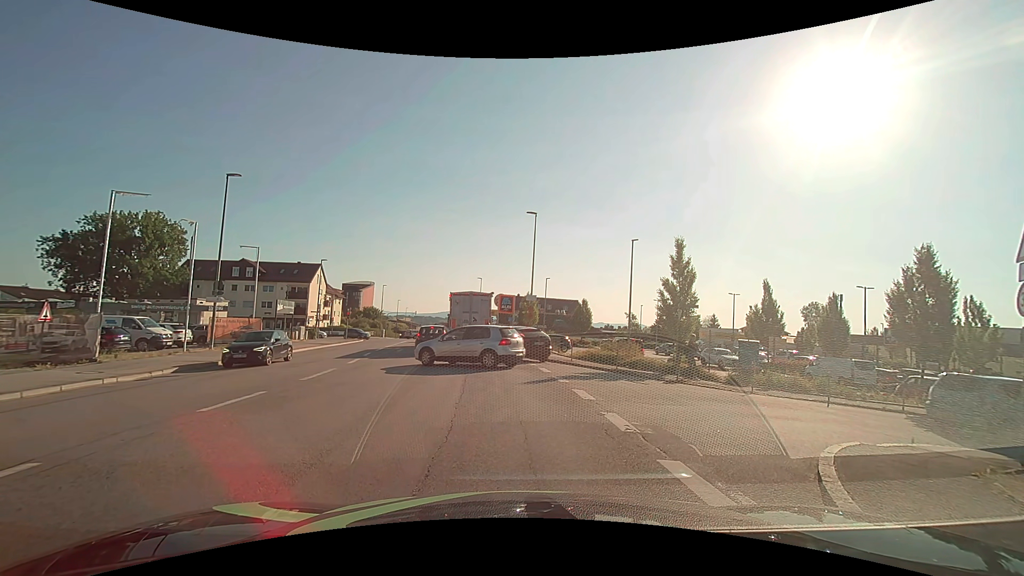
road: tertiary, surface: asphalt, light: Day
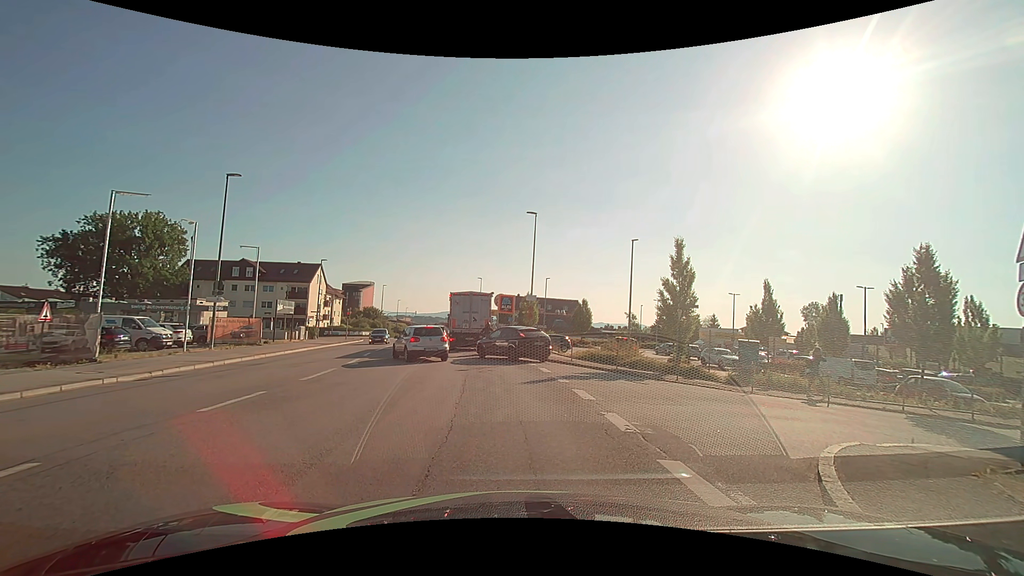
(0.0, 0.0) m; 0°
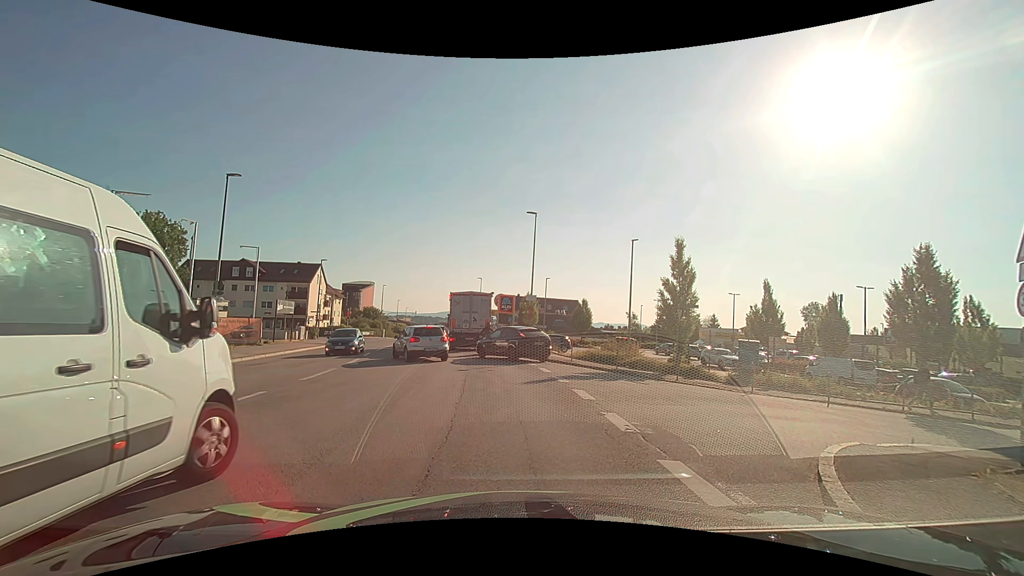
(0.0, 0.0) m; 0°
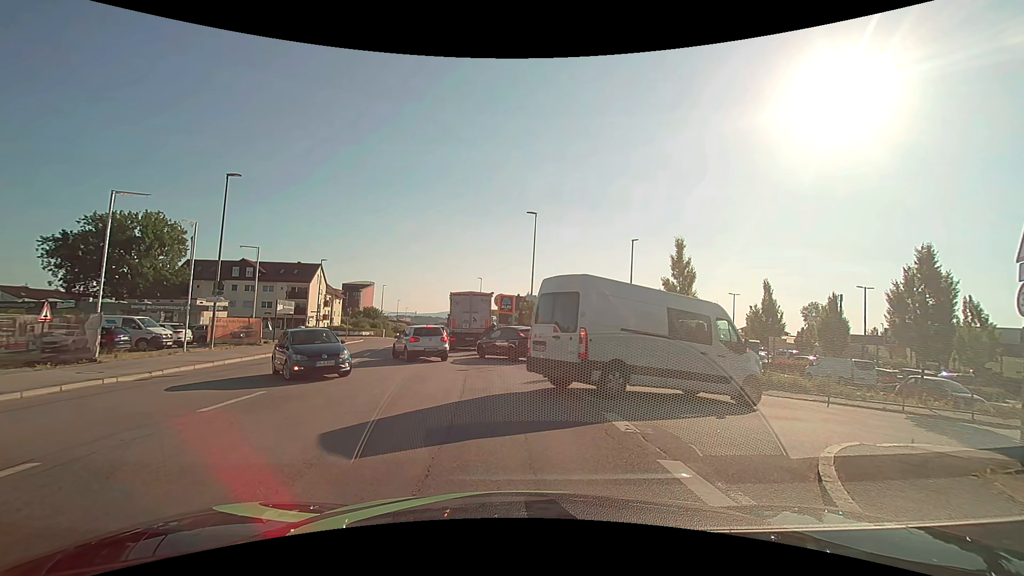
(0.0, 0.0) m; 0°
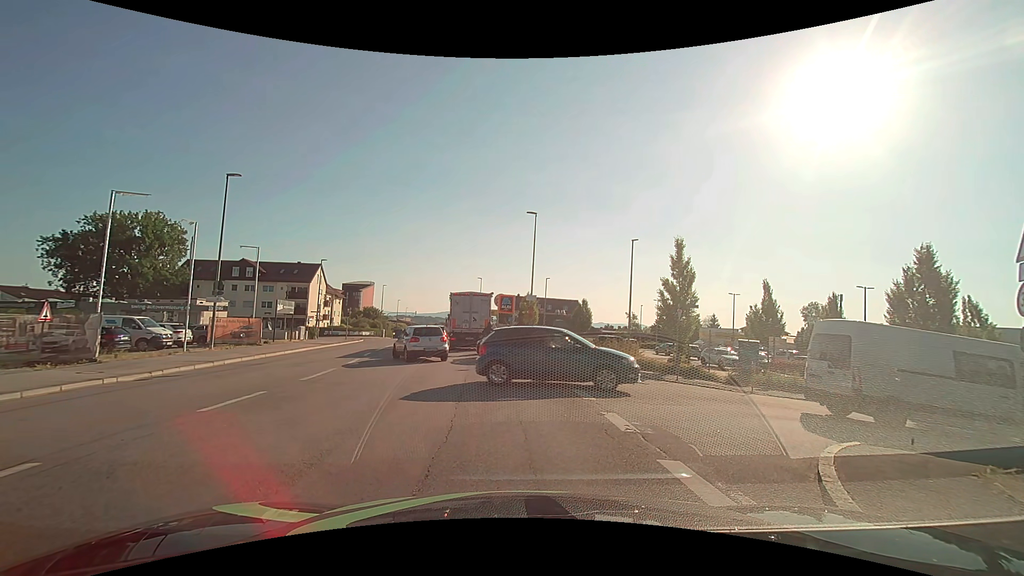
(0.0, 0.0) m; 0°
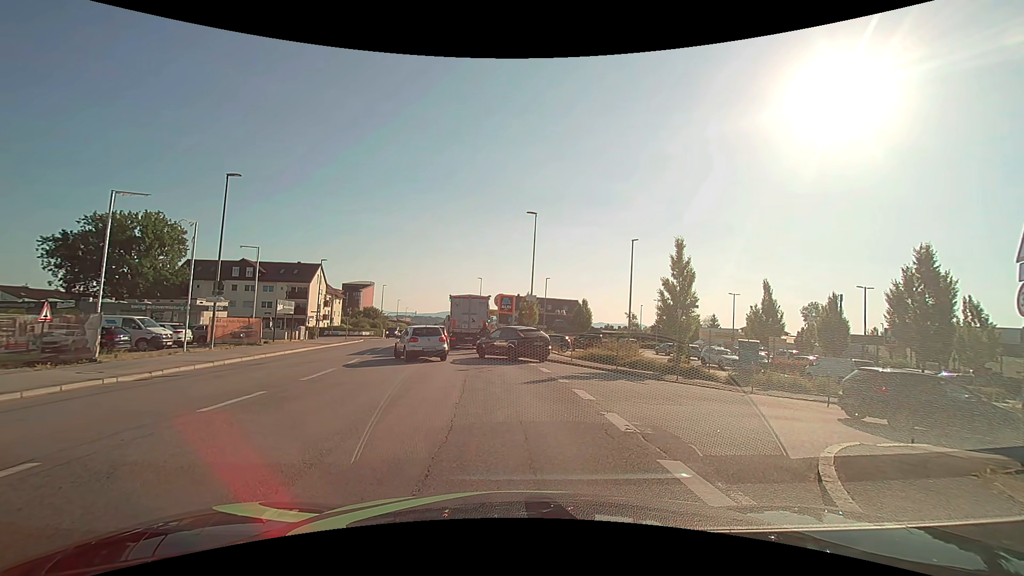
(0.0, 0.0) m; 0°
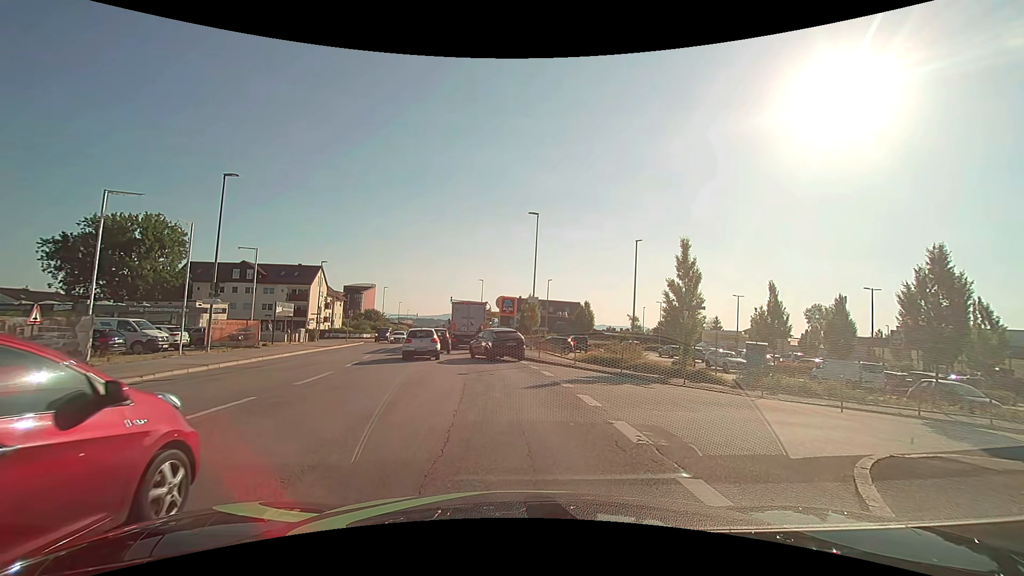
(0.0, +0.6) m; 0°
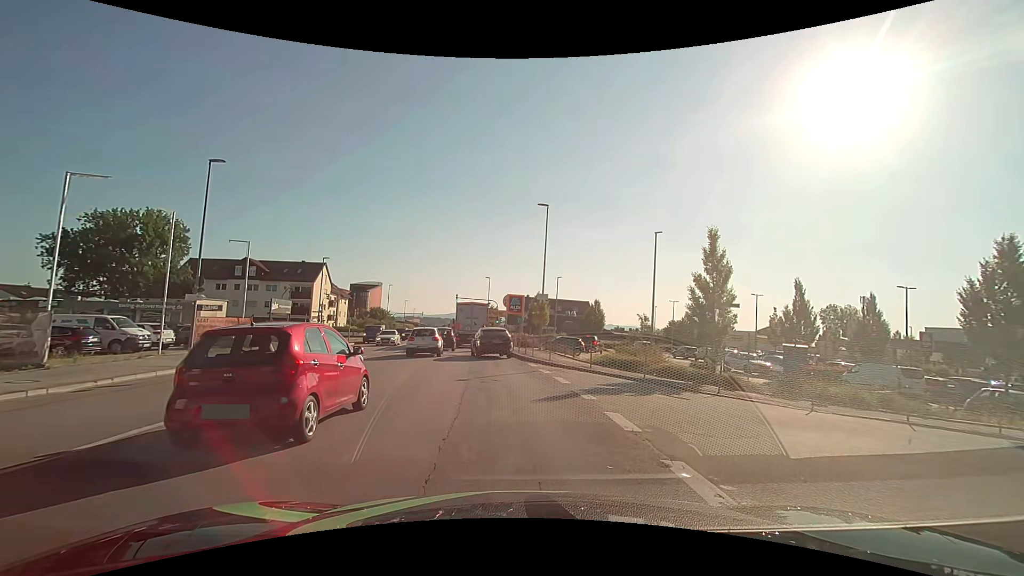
(0.0, +2.5) m; -2°
(0, +10) (-1, +20) (-2, +30) (-3, +40) (-4, +50) (-5, +60) (-6, +70) (-8, +80) (-9, +89) (-10, +99) m
